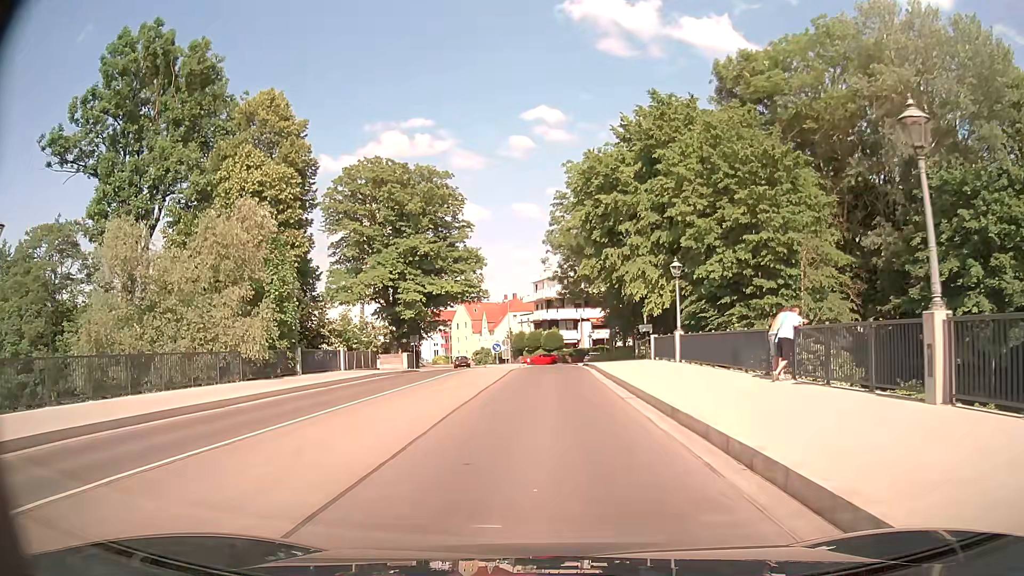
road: tertiary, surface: asphalt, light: Day
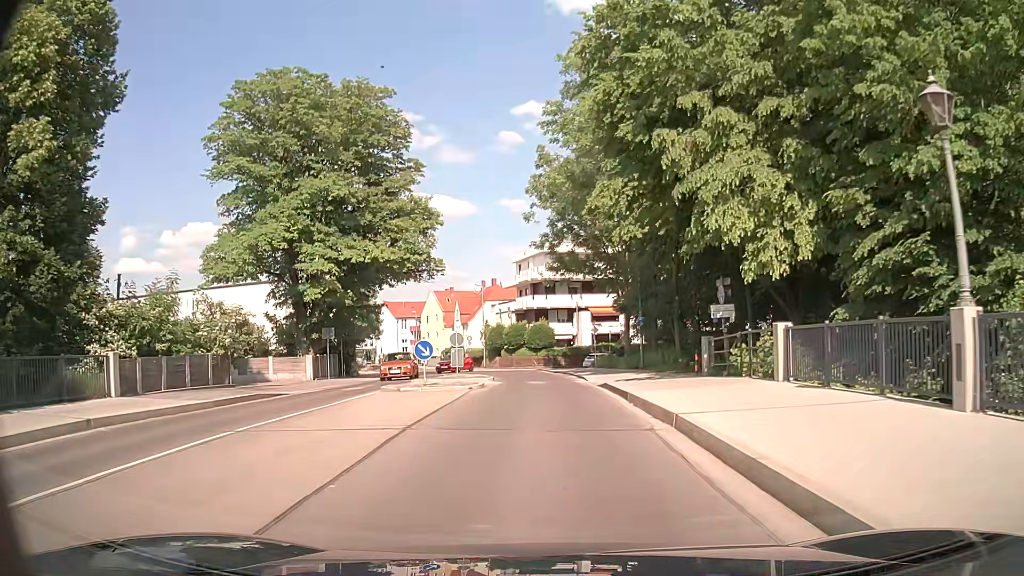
(+0.2, +22.0) m; +1°
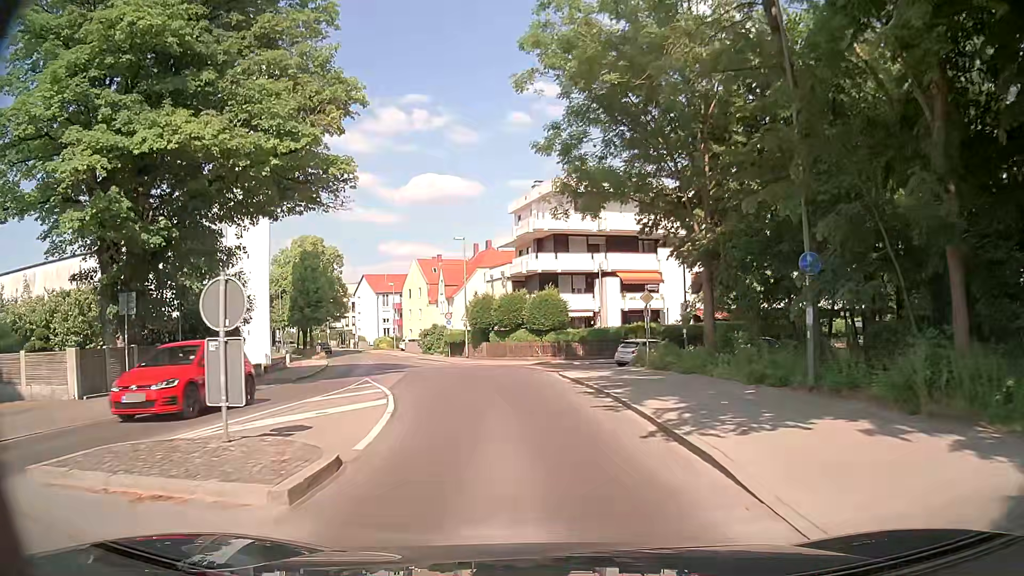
(-0.1, +21.6) m; -1°
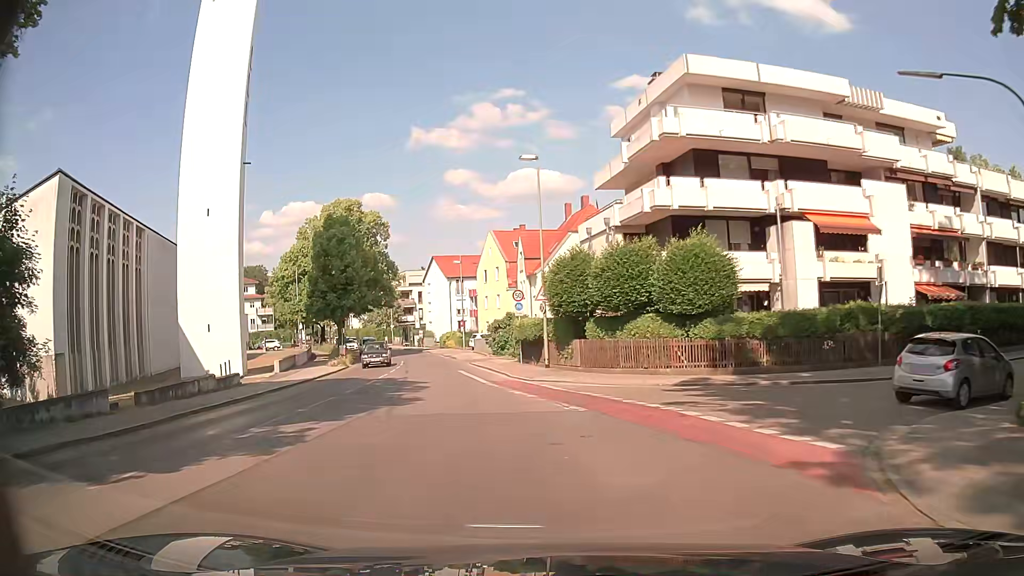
(-1.1, +21.7) m; -7°
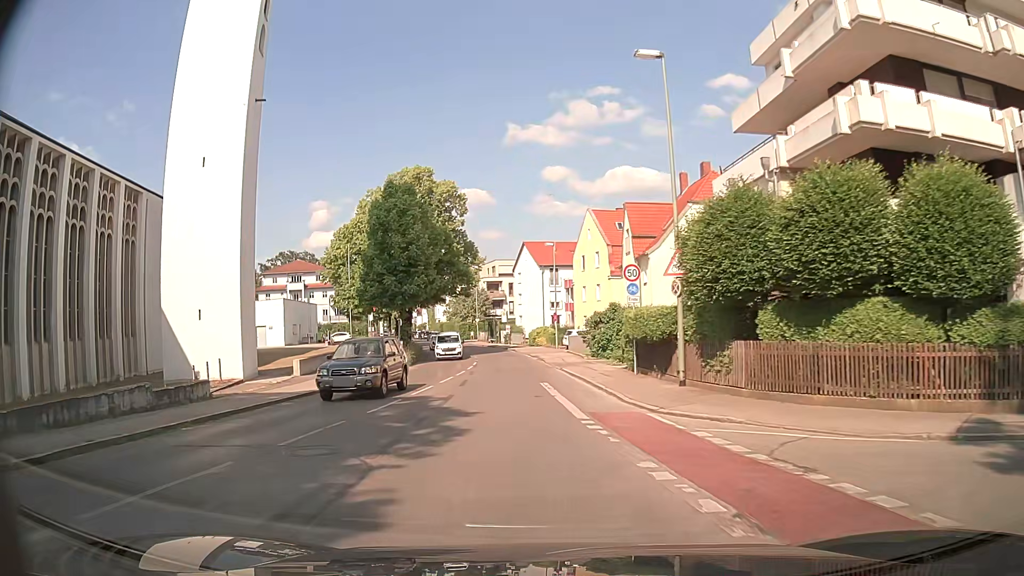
(-0.8, +10.7) m; -8°
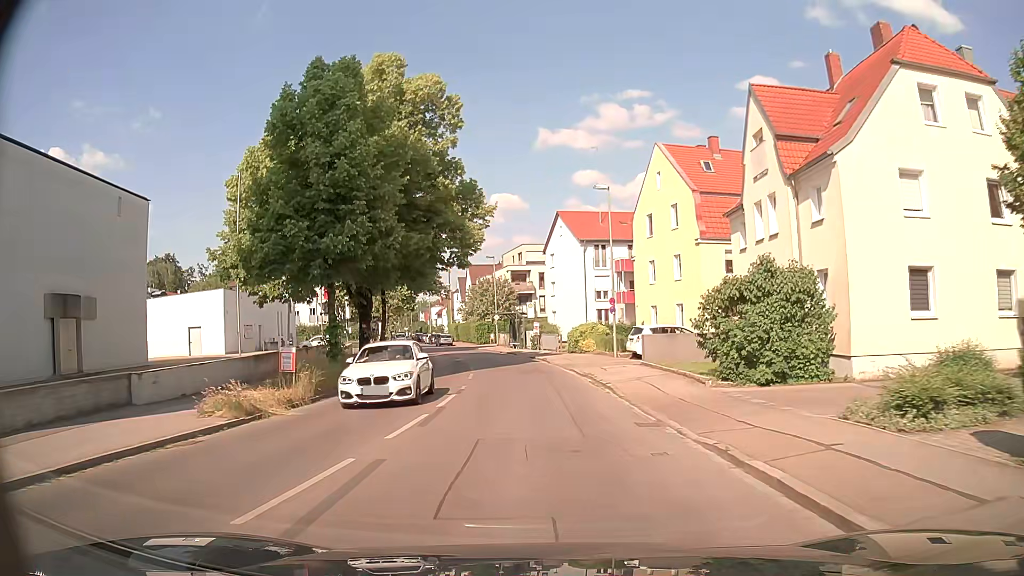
(-1.0, +22.1) m; -4°
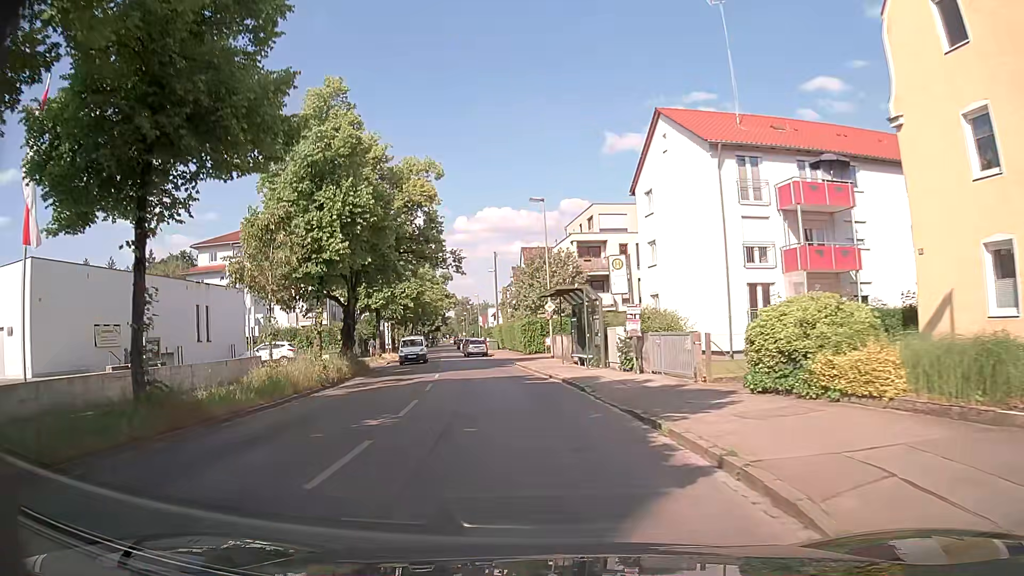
(-0.8, +29.2) m; -5°
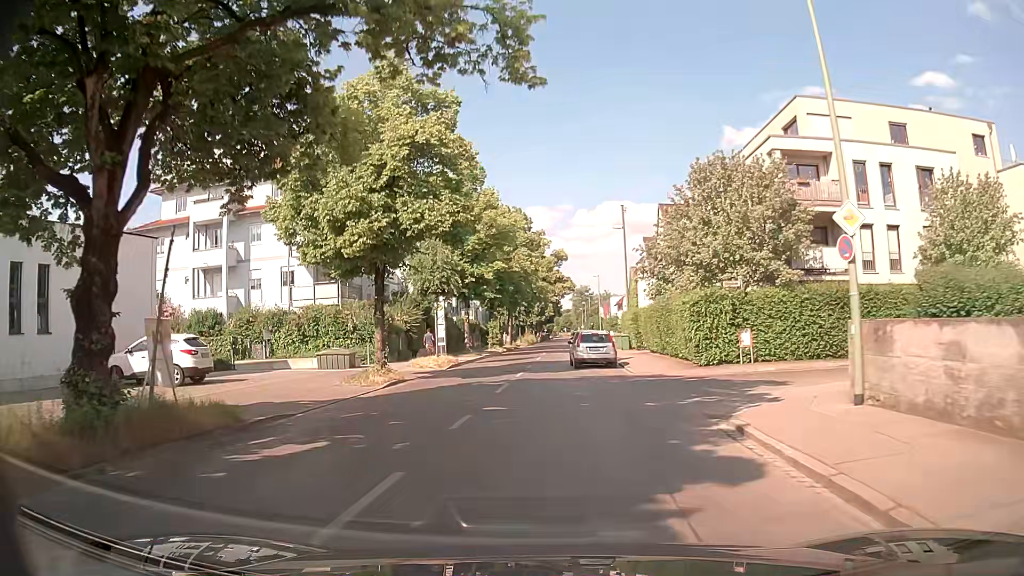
(-2.5, +26.4) m; -11°
(0, +10) (-1, +20) (-1, +30) (-1, +40) (0, +50) (0, +60) (0, +70) (+1, +80) (+1, +90) (+2, +100) m
